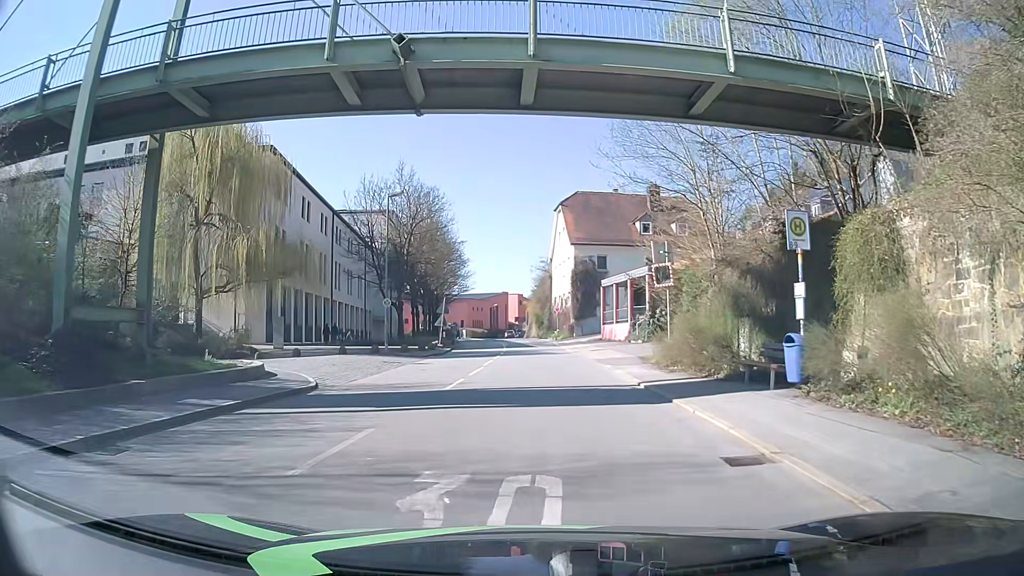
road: tertiary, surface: asphalt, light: Day
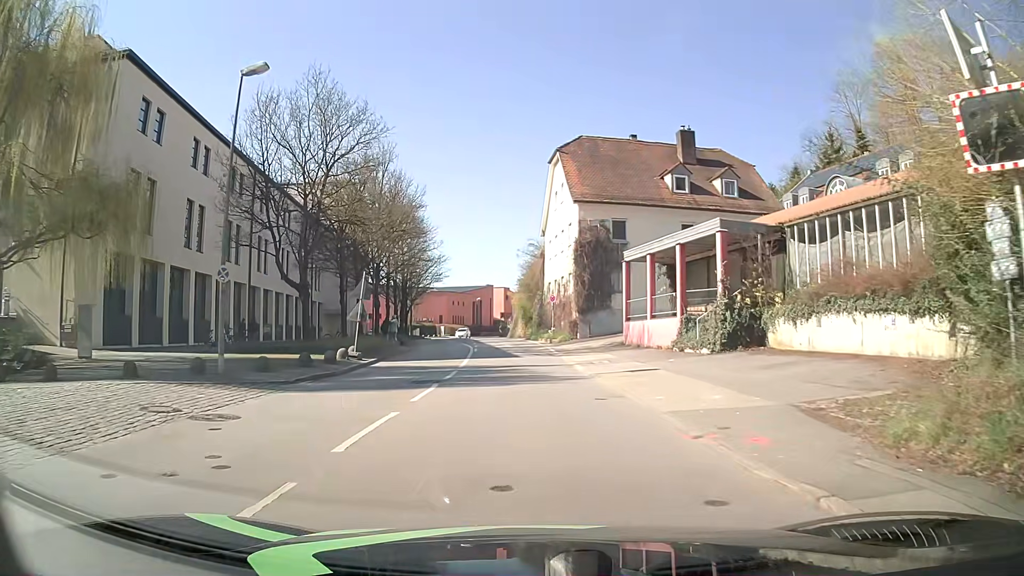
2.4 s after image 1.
(+0.1, +17.2) m; +1°
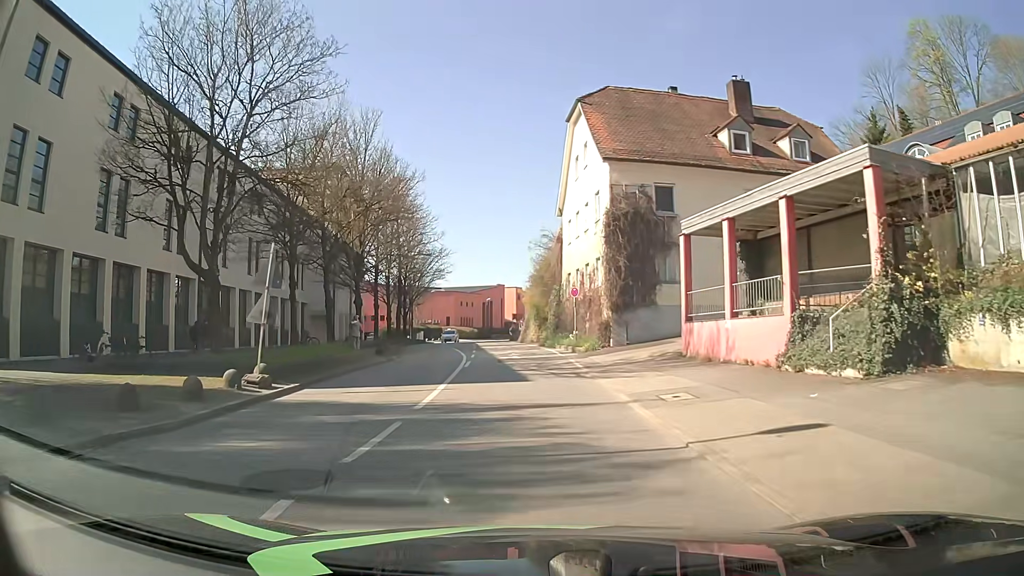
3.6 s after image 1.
(0.0, +9.6) m; -1°
(0, +10) (-1, +20) (-1, +30) (-2, +40) (-3, +50) (-5, +60) (-5, +70) (-6, +80) (-6, +90) (-6, +100) m
